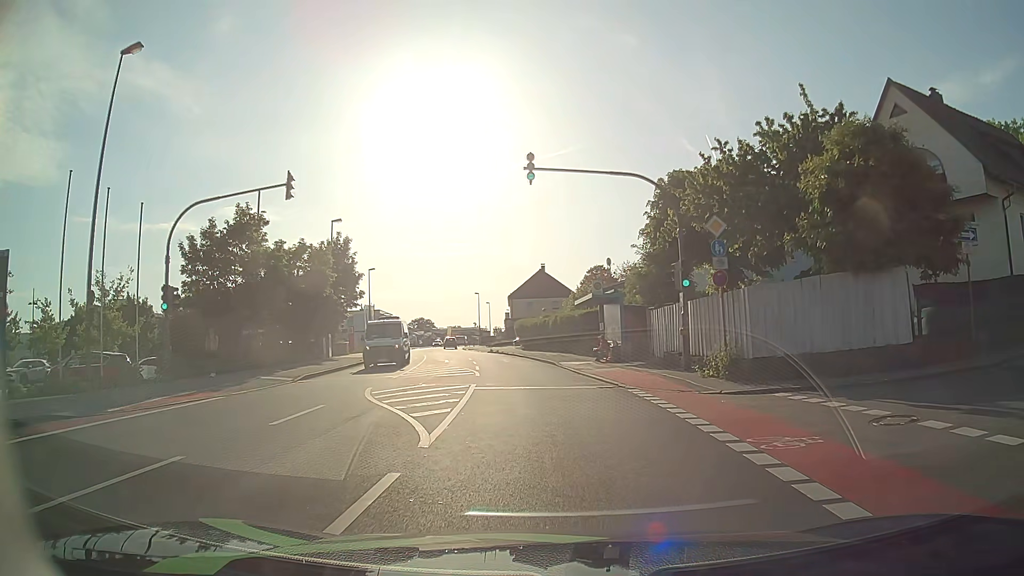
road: tertiary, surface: asphalt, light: Day
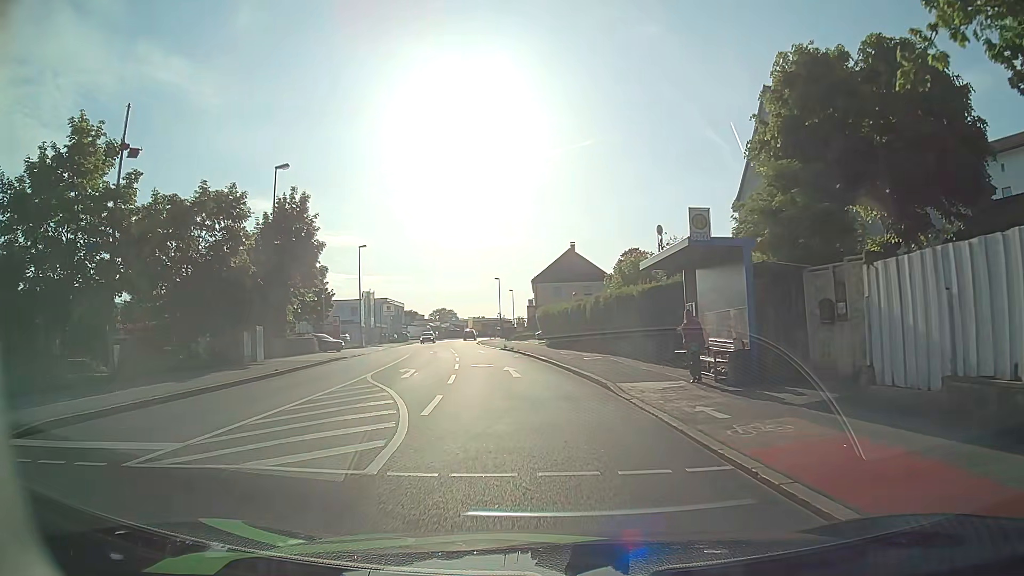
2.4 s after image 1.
(-0.5, +16.1) m; -3°
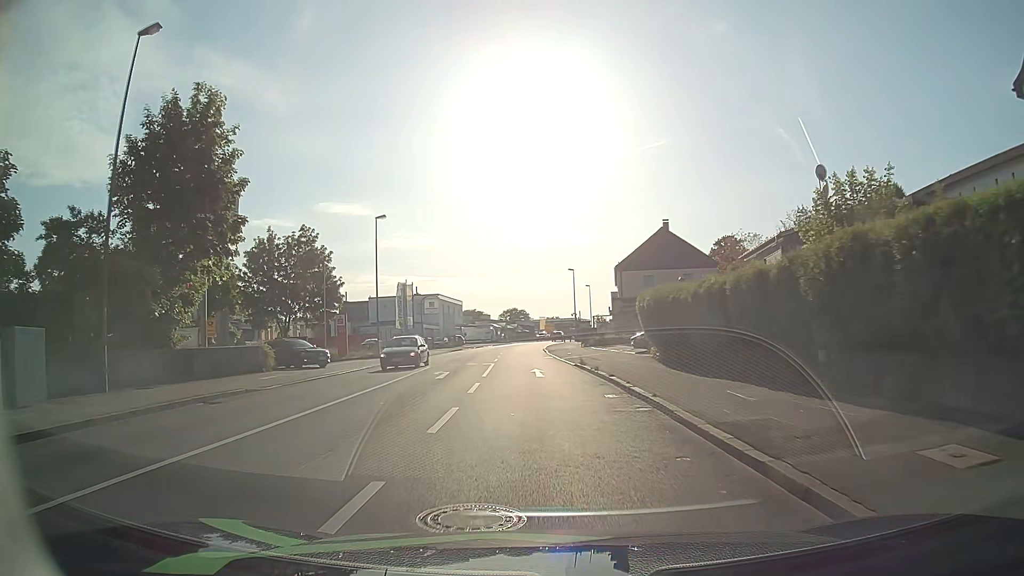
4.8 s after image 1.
(-1.3, +19.9) m; -7°
(0, +10) (0, +20) (-1, +30) (-1, +40) (-2, +50) (-2, +60) (-2, +70) (-2, +80) (-1, +90) (-1, +100) m
